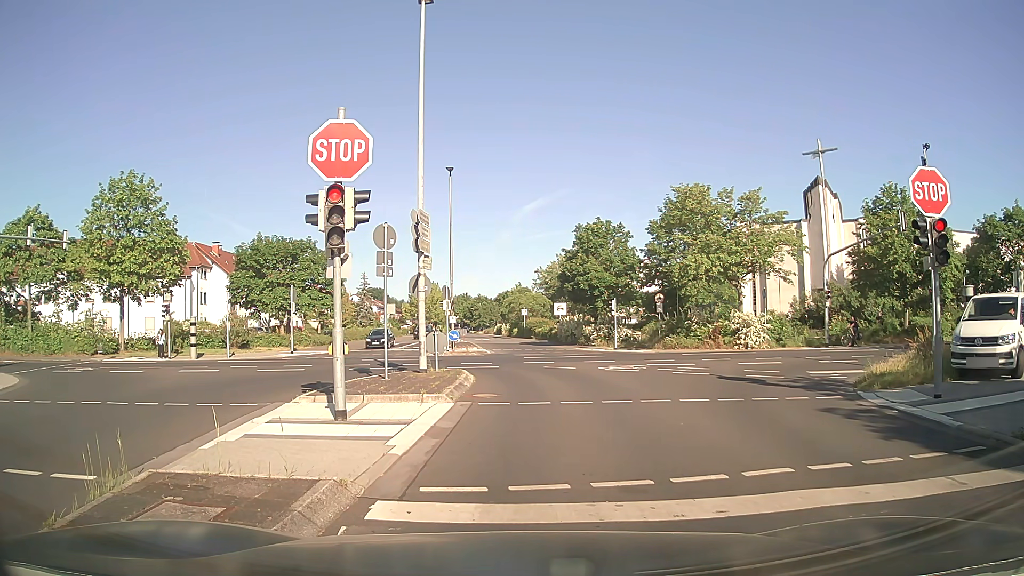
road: residential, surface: asphalt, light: Day
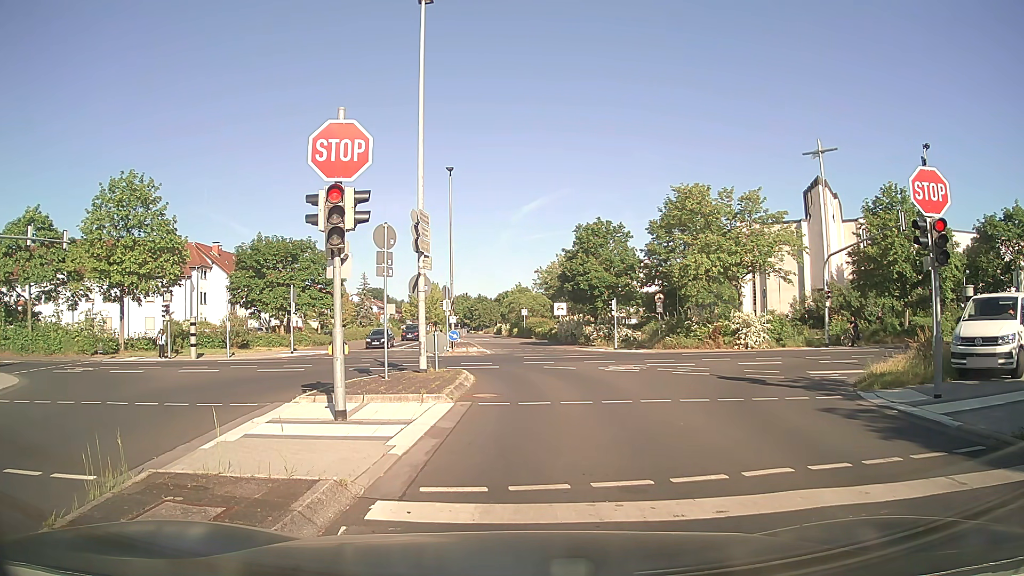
(0.0, 0.0) m; 0°
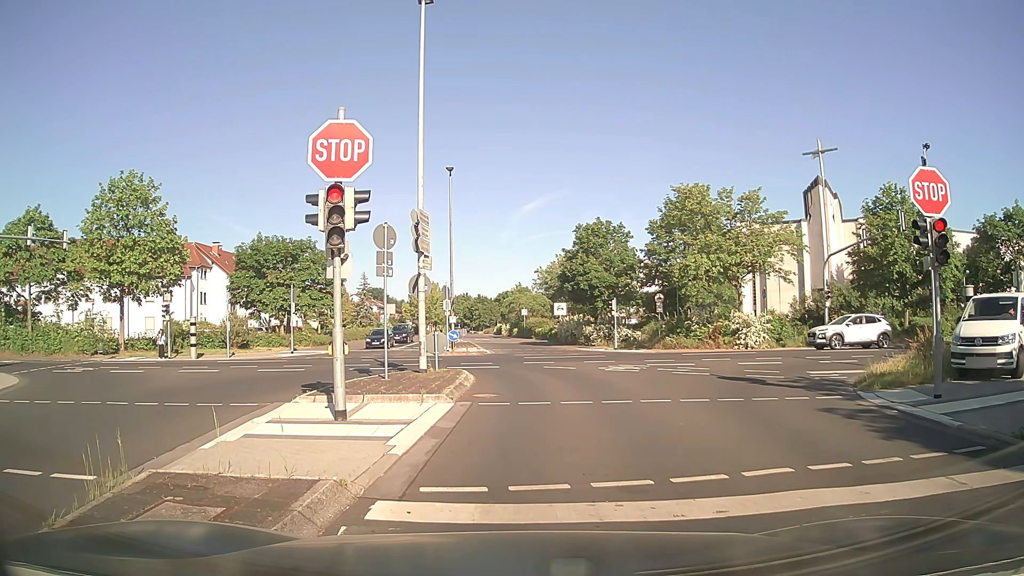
(0.0, 0.0) m; 0°
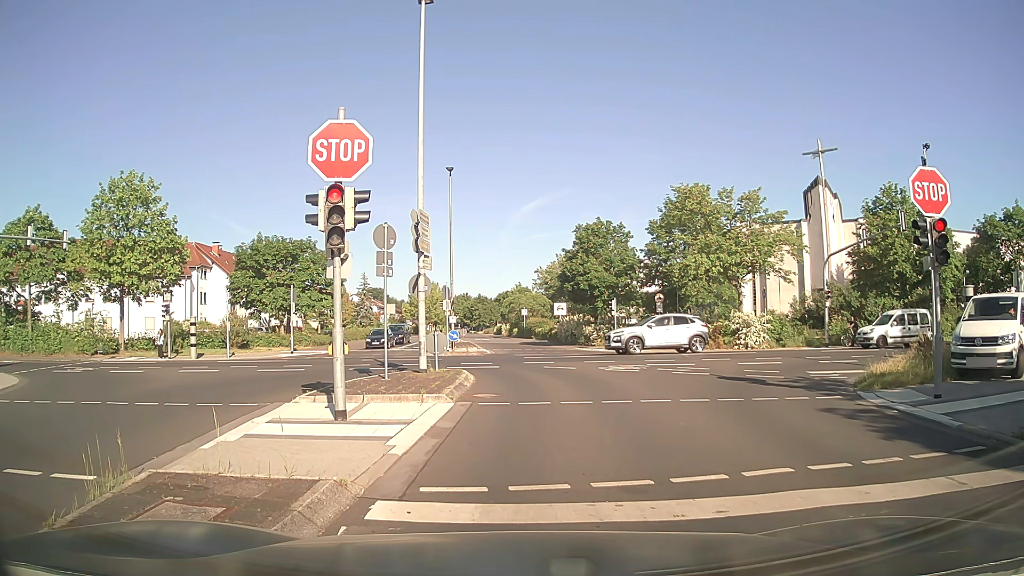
(0.0, 0.0) m; 0°
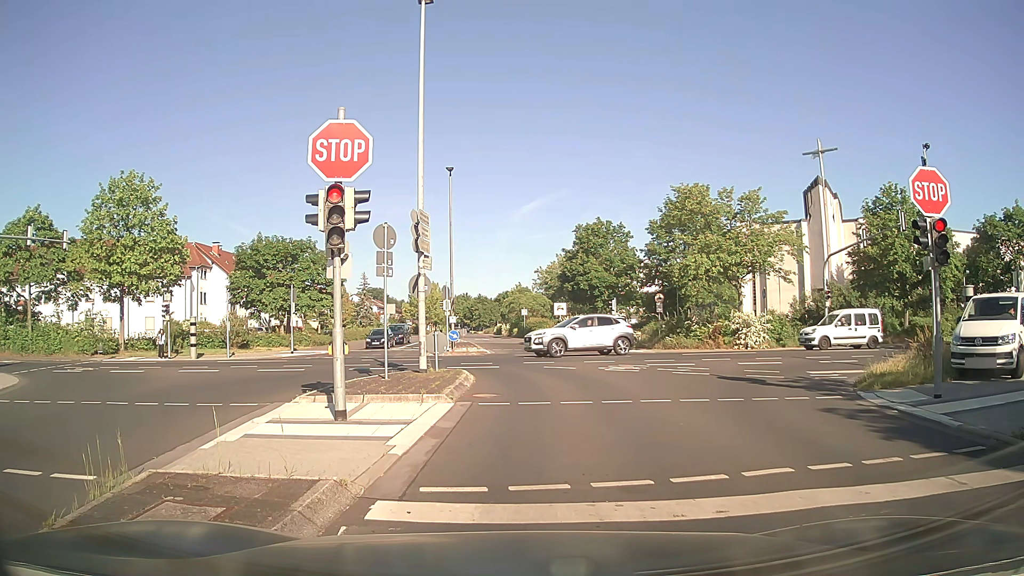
(0.0, 0.0) m; 0°
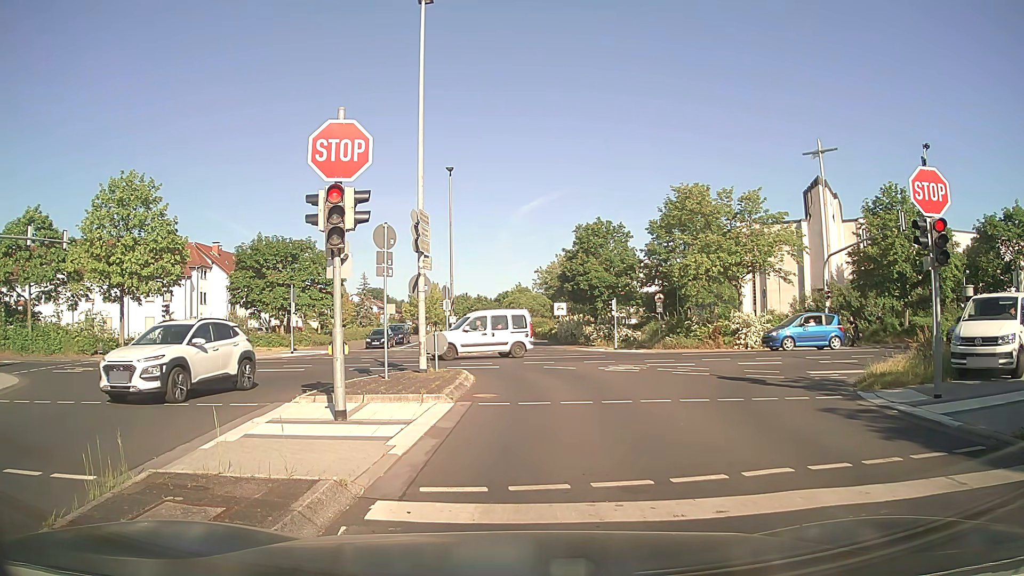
(0.0, 0.0) m; 0°
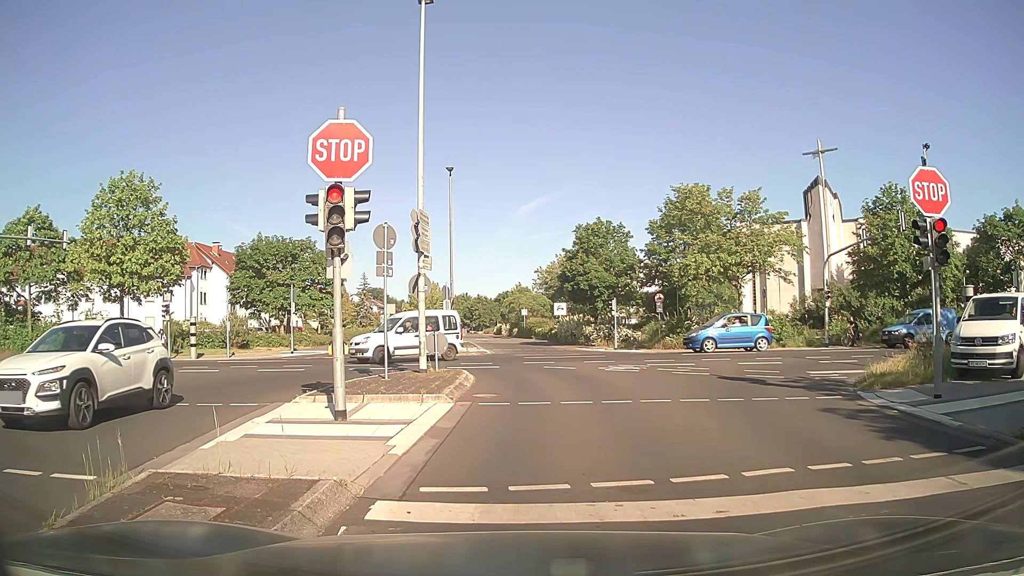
(0.0, 0.0) m; 0°
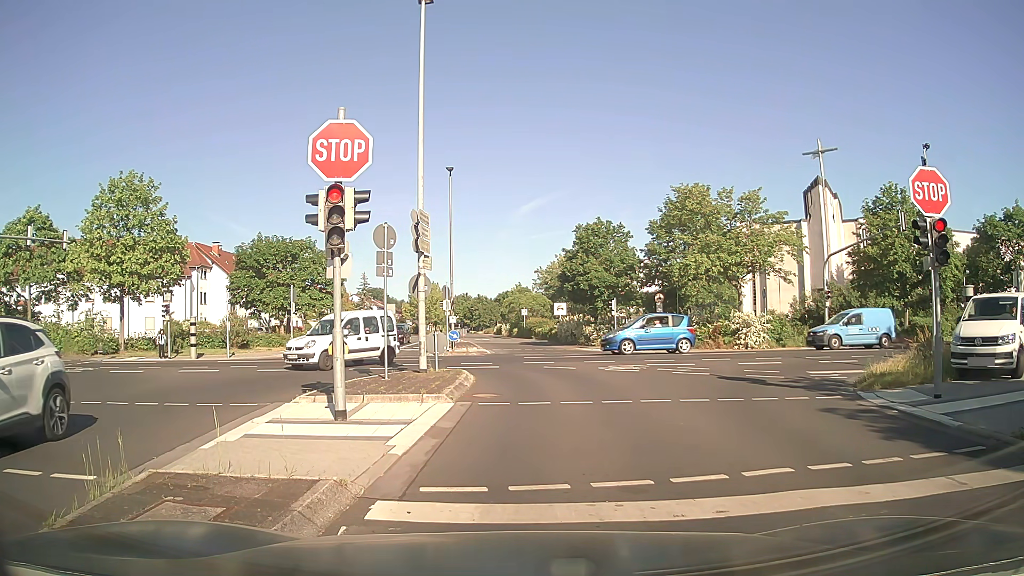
(0.0, 0.0) m; 0°
(0, +10) (0, +20) (-5, +28) (-14, +32) (-24, +33) (-34, +33) (-44, +32) (-54, +32) (-64, +31) (-74, +30) m
